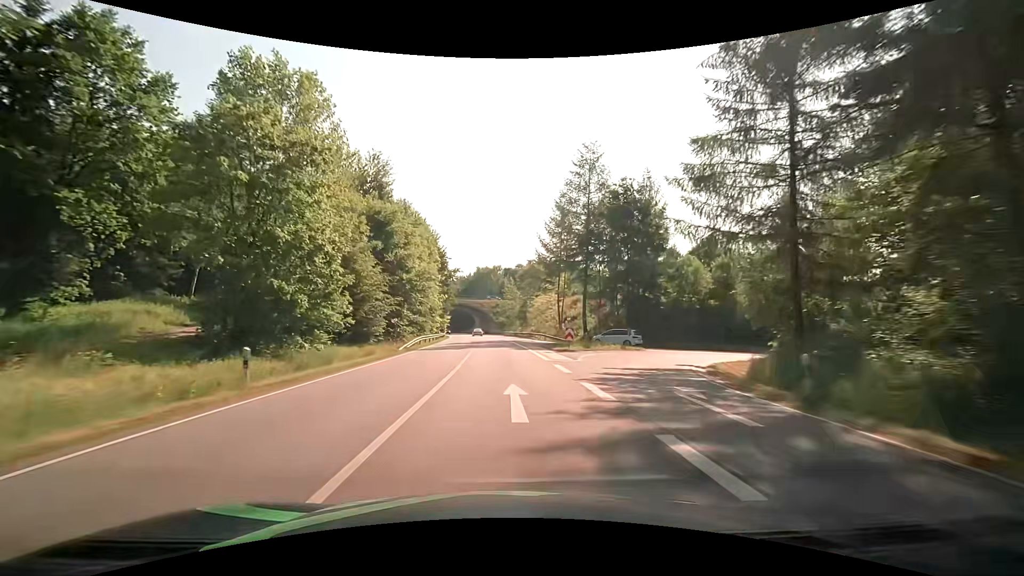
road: primary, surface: asphalt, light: Day
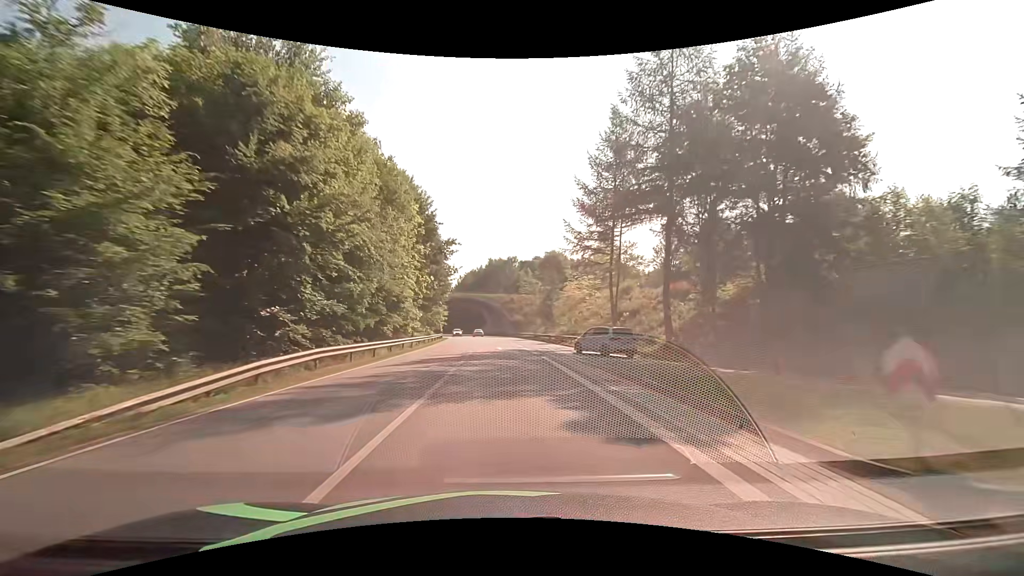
(-0.4, +25.1) m; -2°
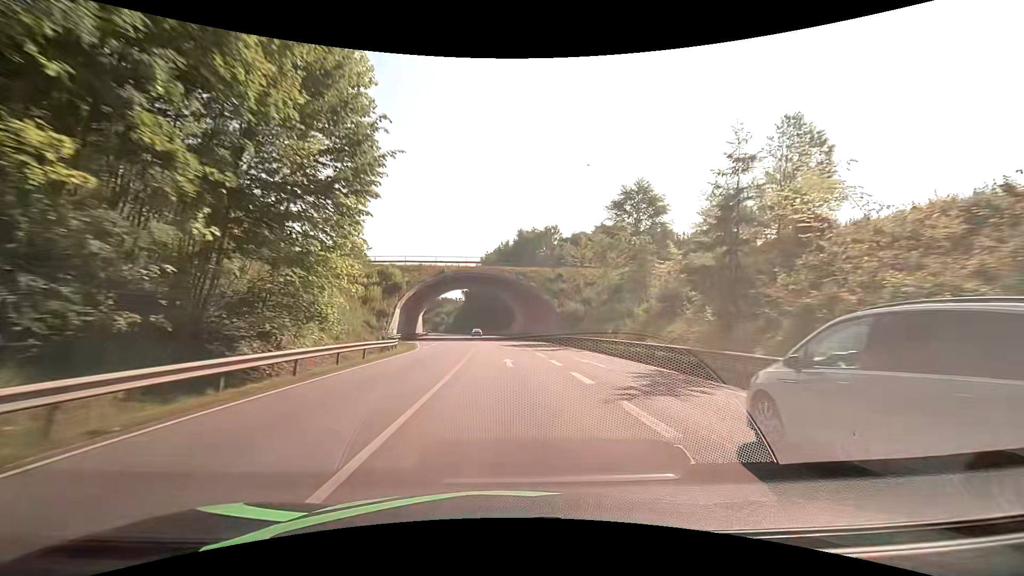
(-1.4, +50.2) m; -3°
(0, +10) (0, +20) (0, +30) (-1, +40) (-1, +50) (-2, +60) (-3, +70) (-4, +80) (-5, +90) (-6, +100) m
